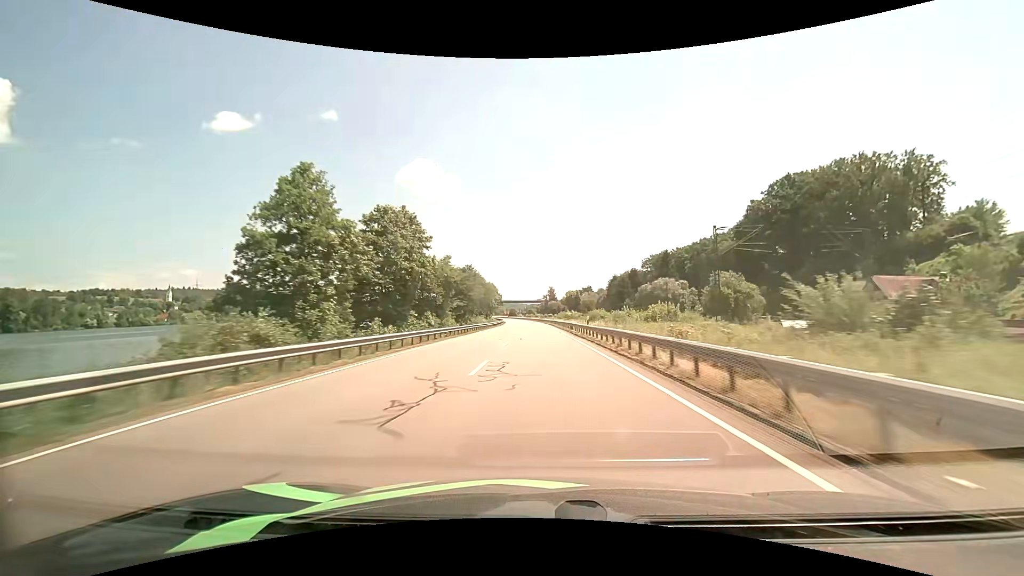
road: primary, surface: asphalt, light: Day
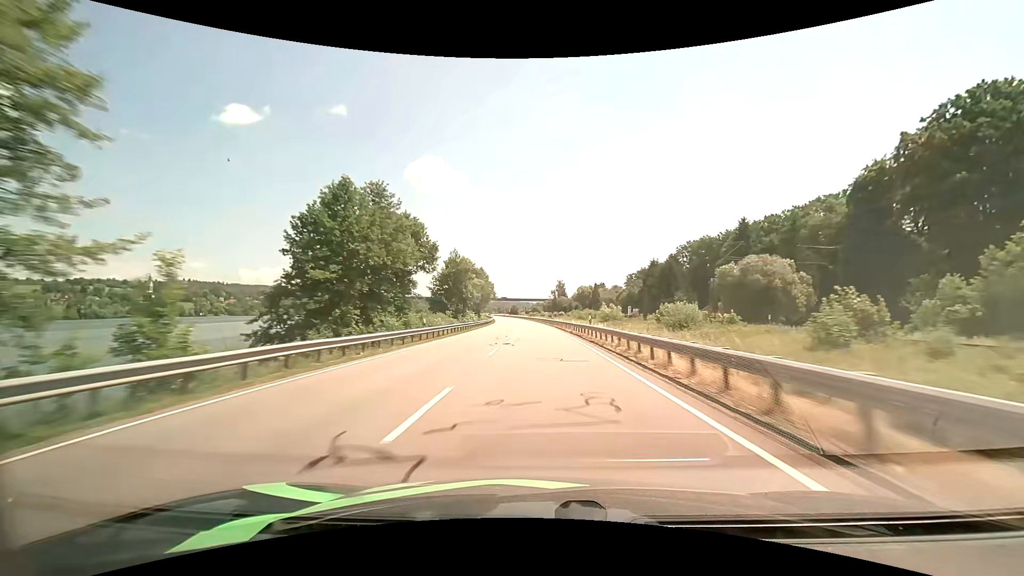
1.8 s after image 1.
(-0.1, +54.0) m; 0°
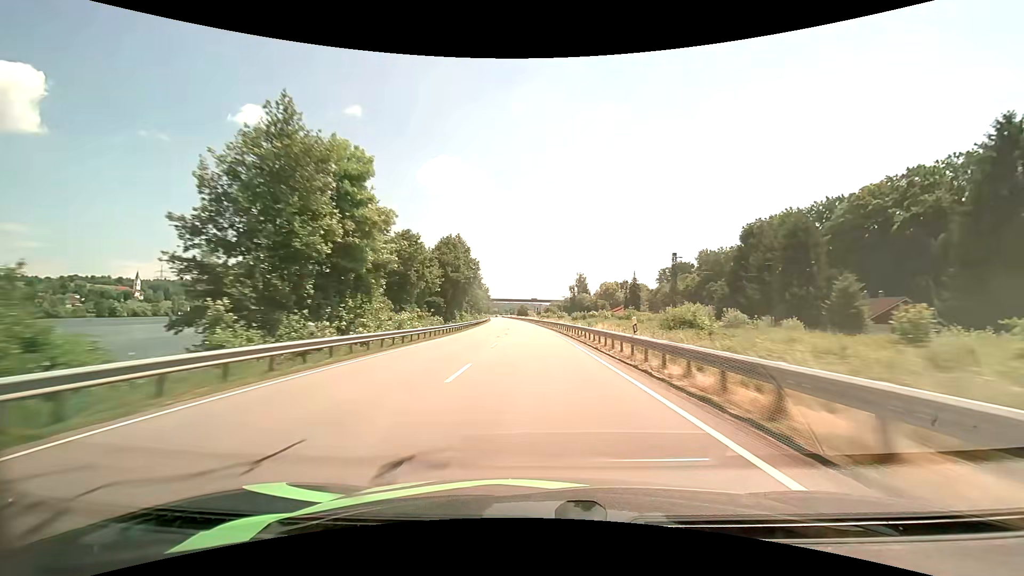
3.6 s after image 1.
(-0.6, +54.7) m; -1°
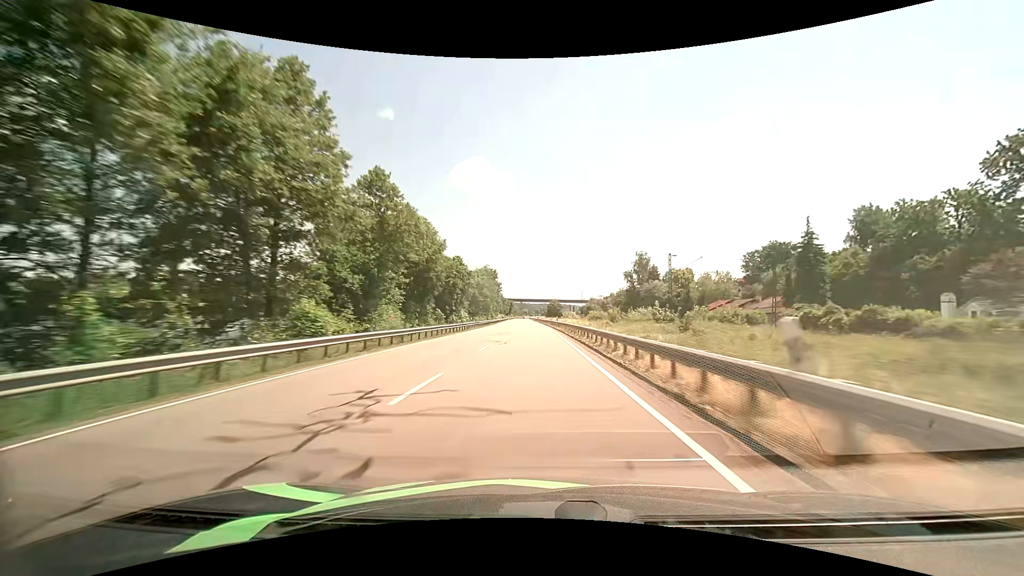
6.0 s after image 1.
(-2.0, +74.2) m; -4°
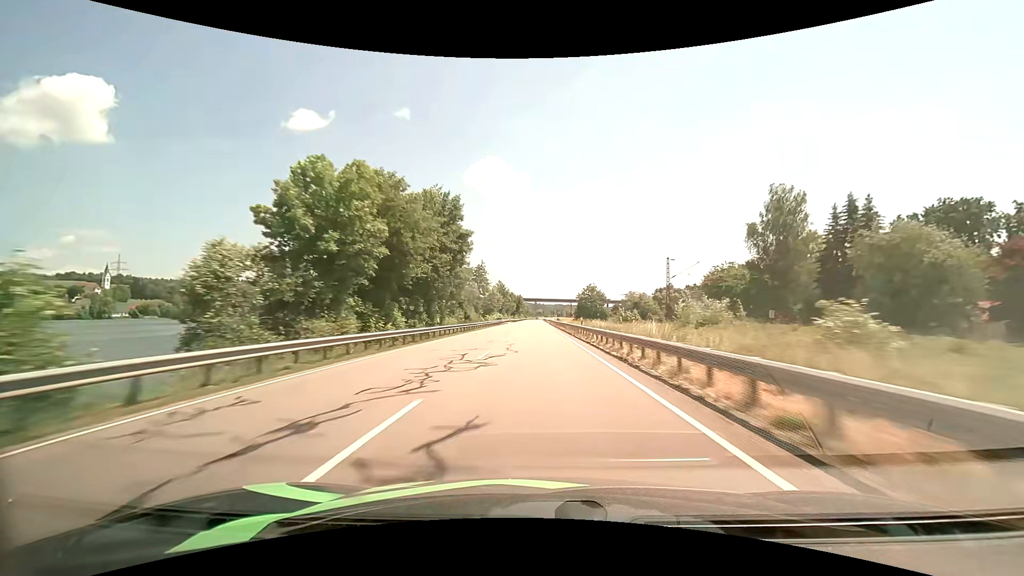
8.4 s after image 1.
(-1.3, +75.3) m; -2°
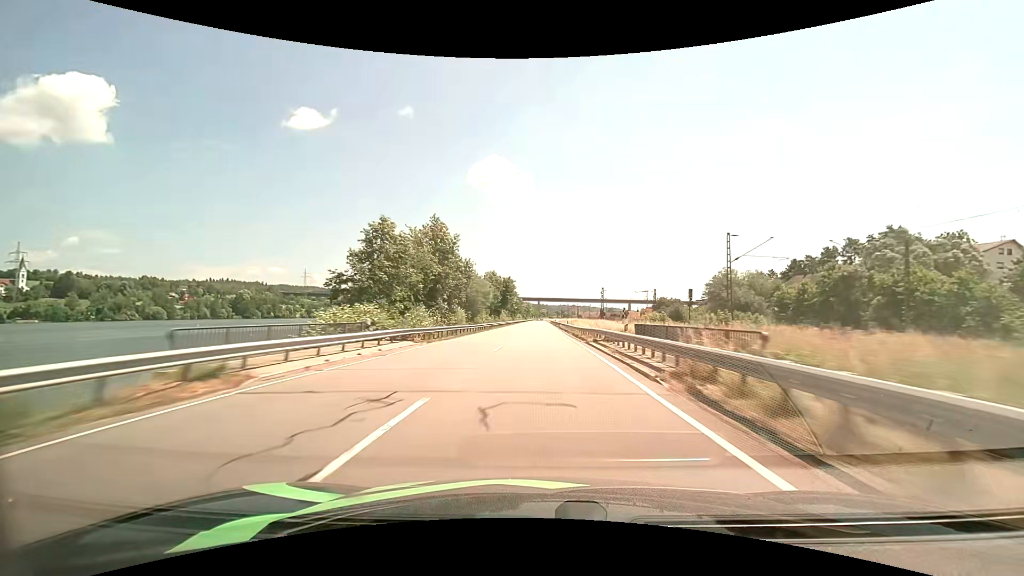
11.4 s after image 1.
(-0.4, +95.1) m; -1°
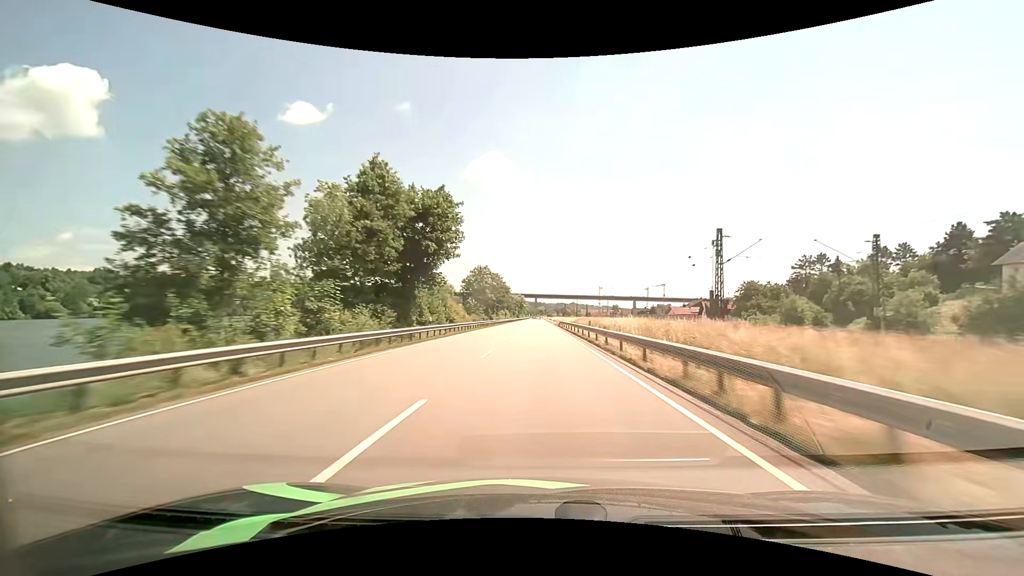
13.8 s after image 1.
(+0.4, +76.5) m; 0°
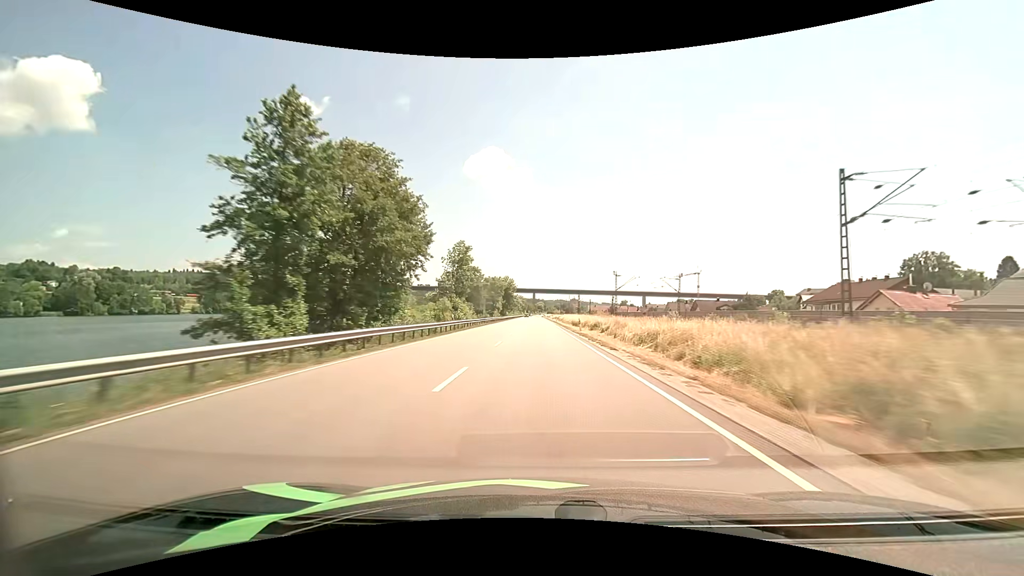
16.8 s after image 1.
(-0.1, +91.4) m; 0°
(0, +10) (0, +20) (0, +30) (0, +40) (0, +50) (0, +60) (0, +70) (0, +80) (0, +90) (0, +100) m
